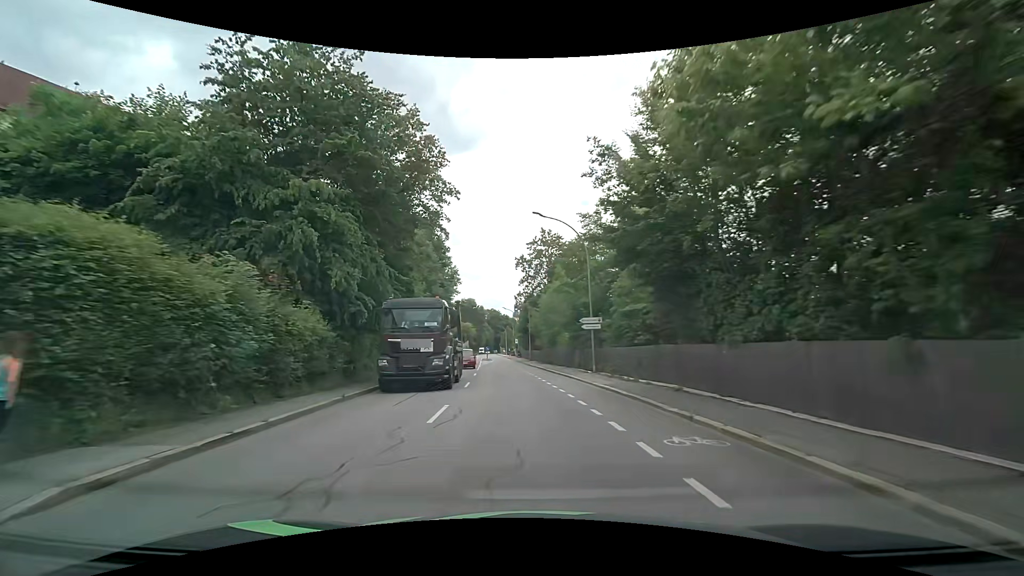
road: tertiary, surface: asphalt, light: Day
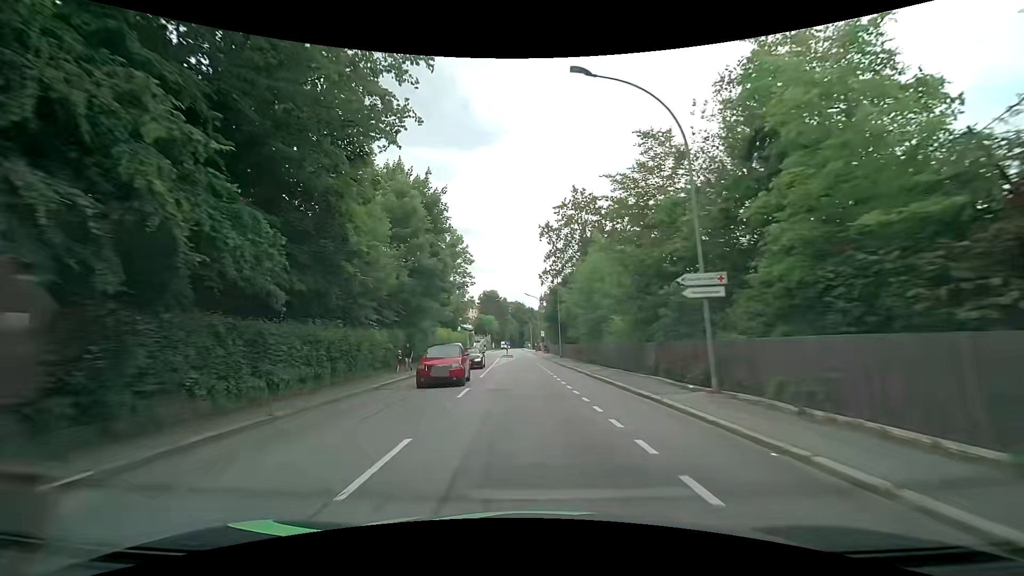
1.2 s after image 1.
(-0.3, +13.8) m; -2°
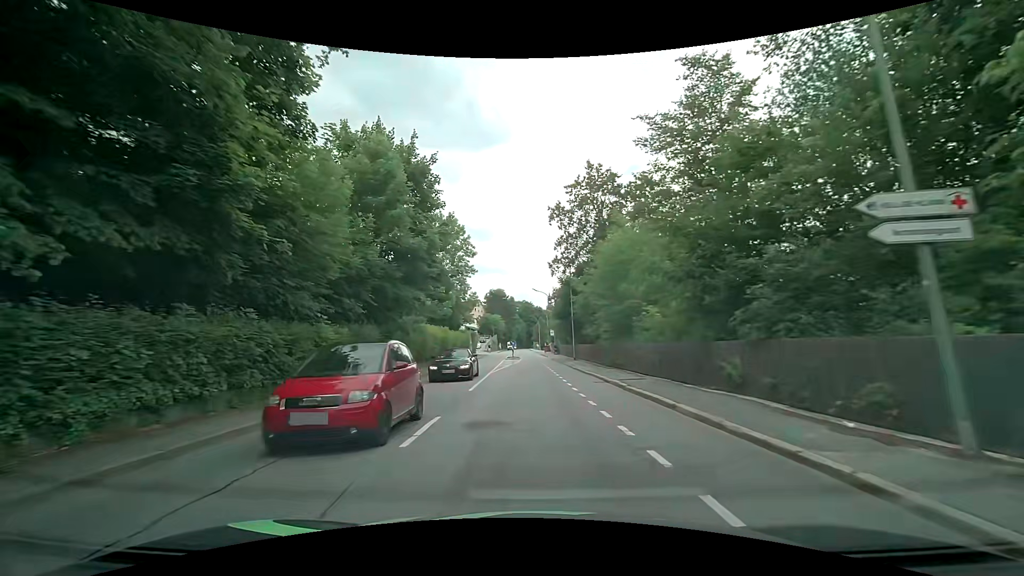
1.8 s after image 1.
(-0.1, +6.5) m; -1°
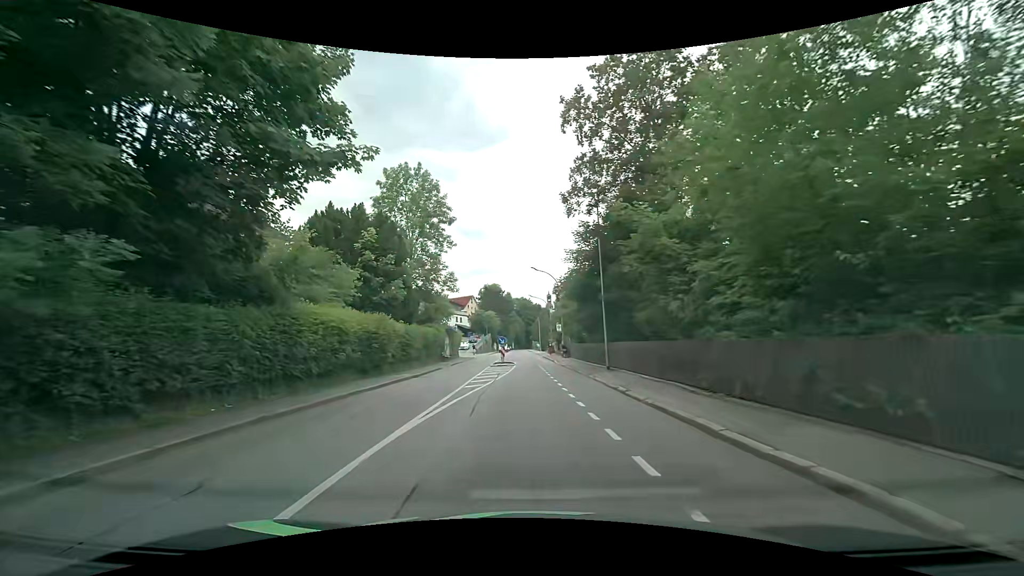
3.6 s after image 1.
(-0.1, +18.4) m; +1°
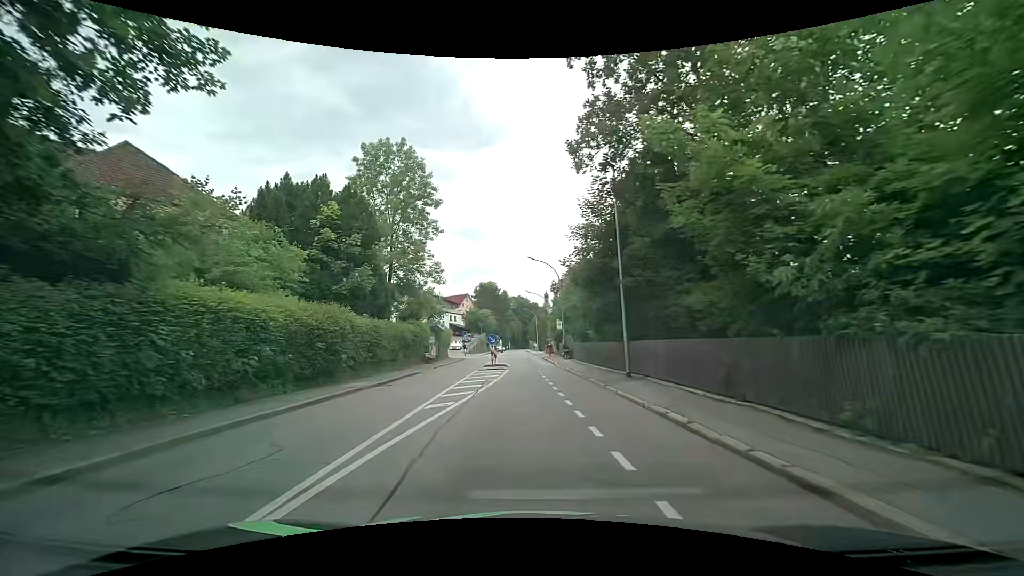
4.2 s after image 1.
(0.0, +5.8) m; 0°
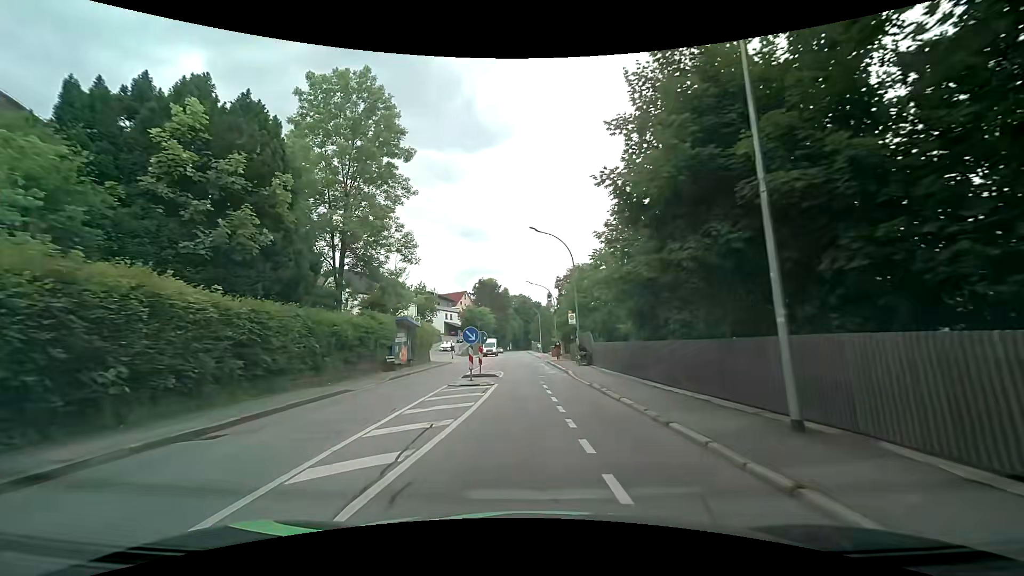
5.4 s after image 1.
(-0.1, +11.1) m; 0°
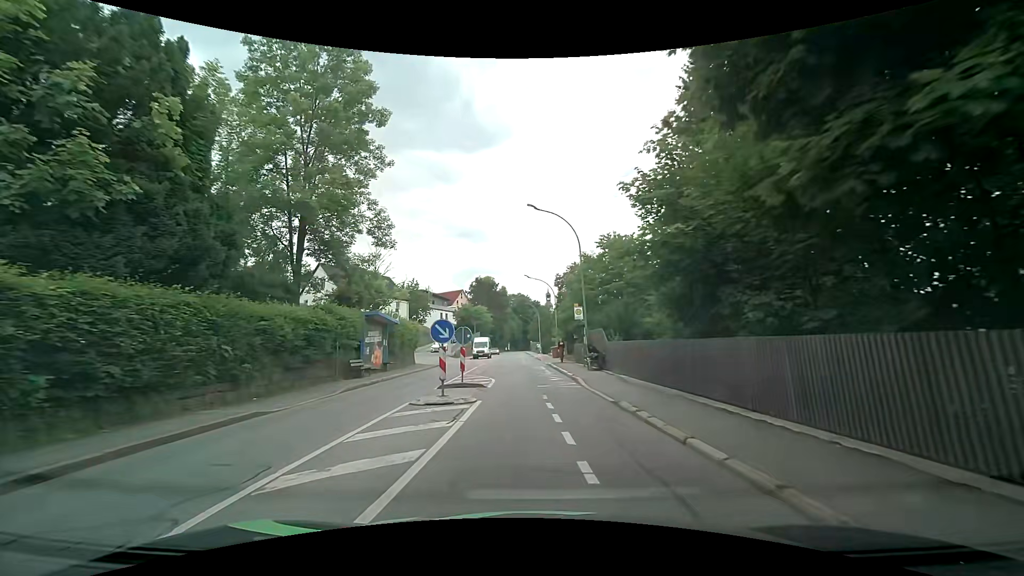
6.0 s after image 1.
(0.0, +5.3) m; -1°
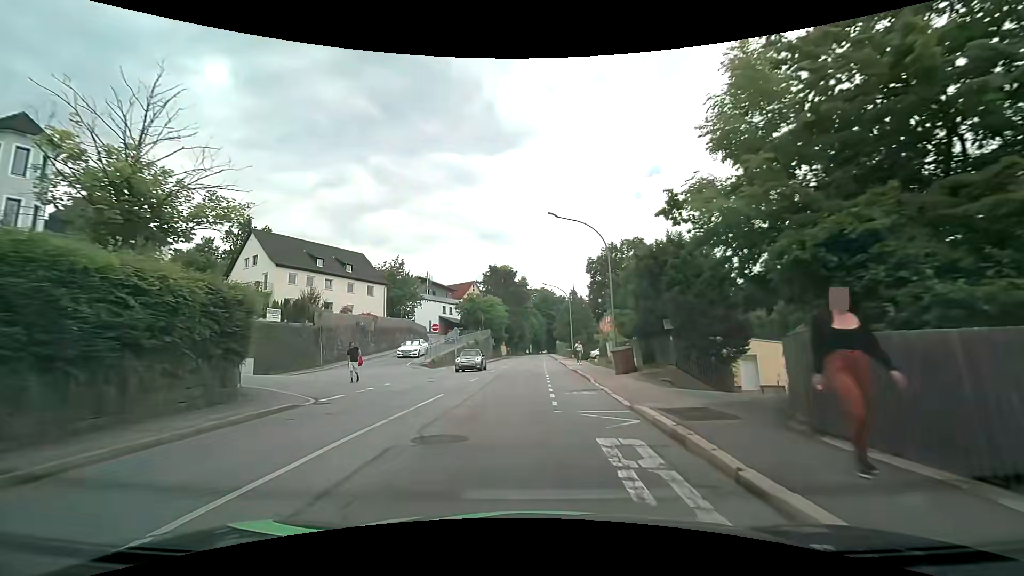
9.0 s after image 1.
(+0.2, +26.2) m; -1°
